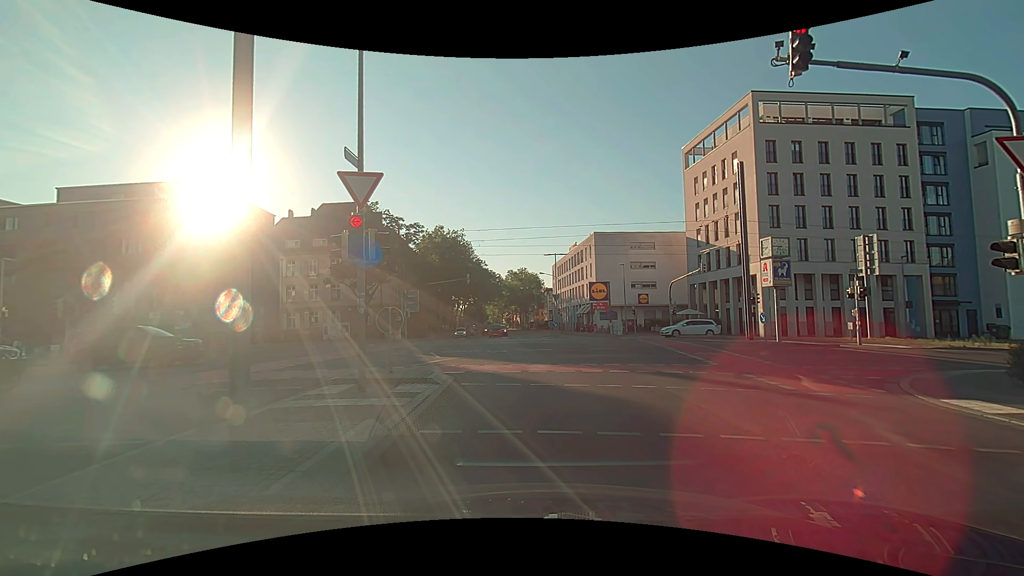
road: tertiary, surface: asphalt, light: Day
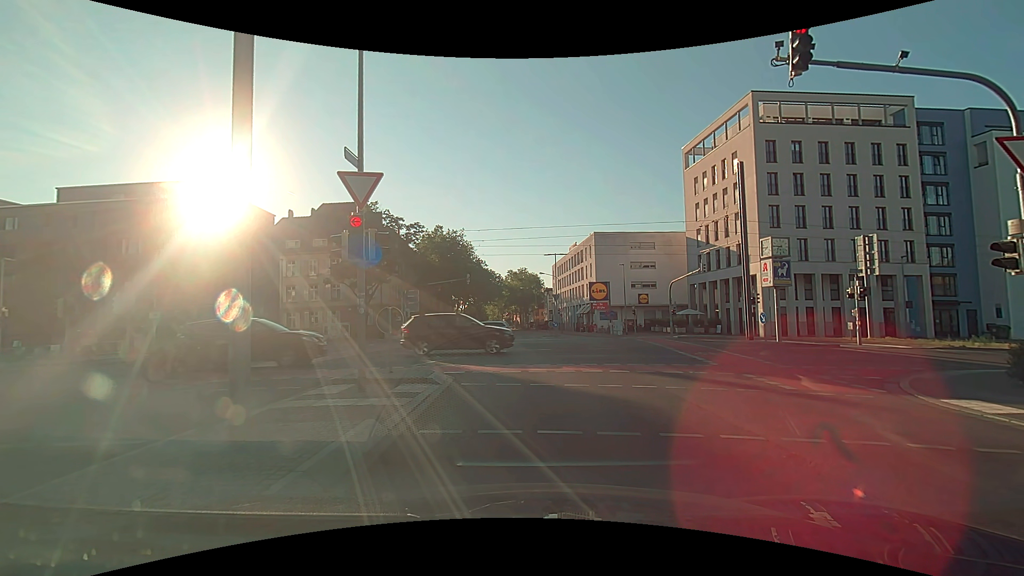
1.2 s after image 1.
(0.0, 0.0) m; 0°
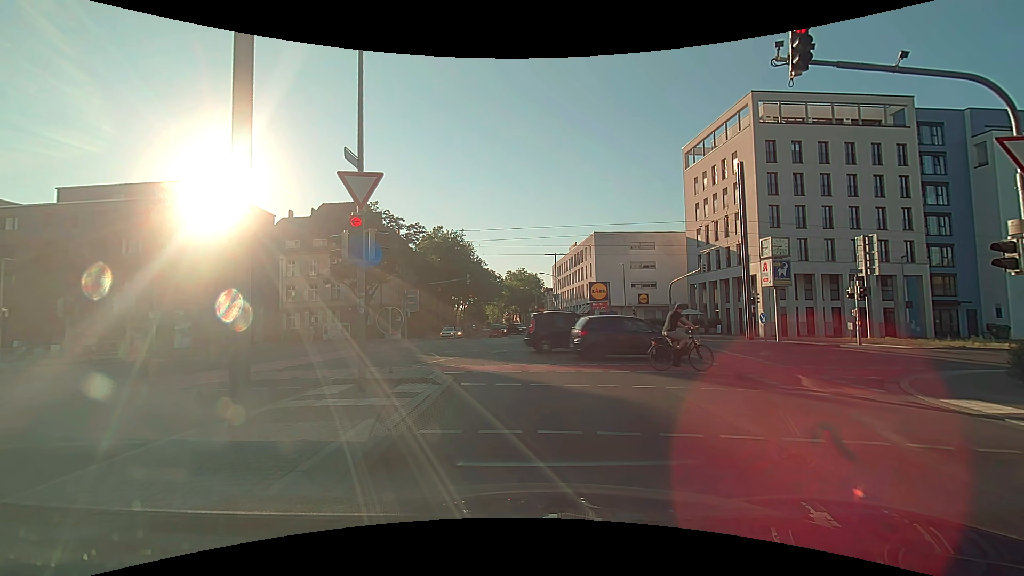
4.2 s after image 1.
(0.0, 0.0) m; 0°
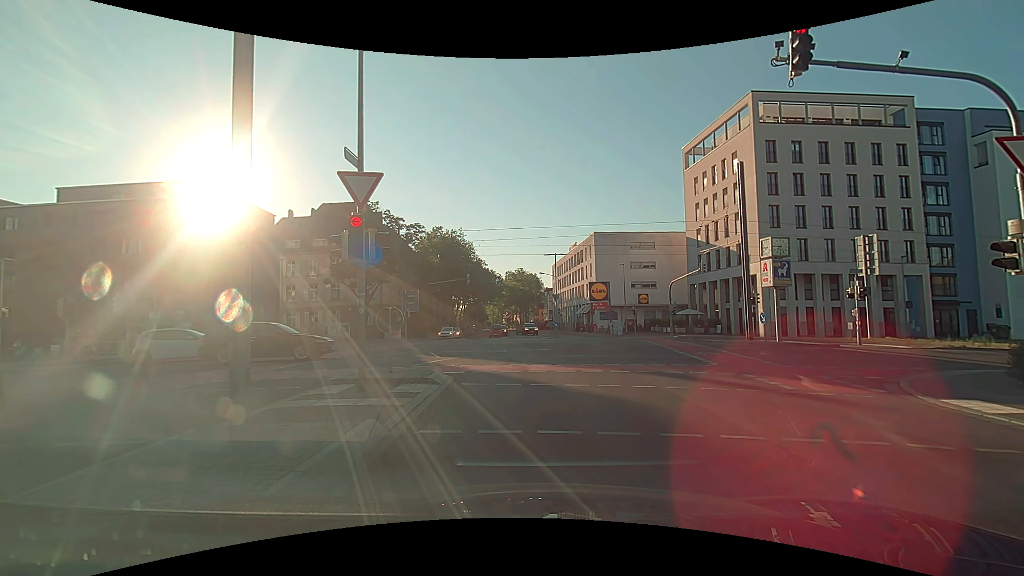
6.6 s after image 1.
(0.0, 0.0) m; 0°
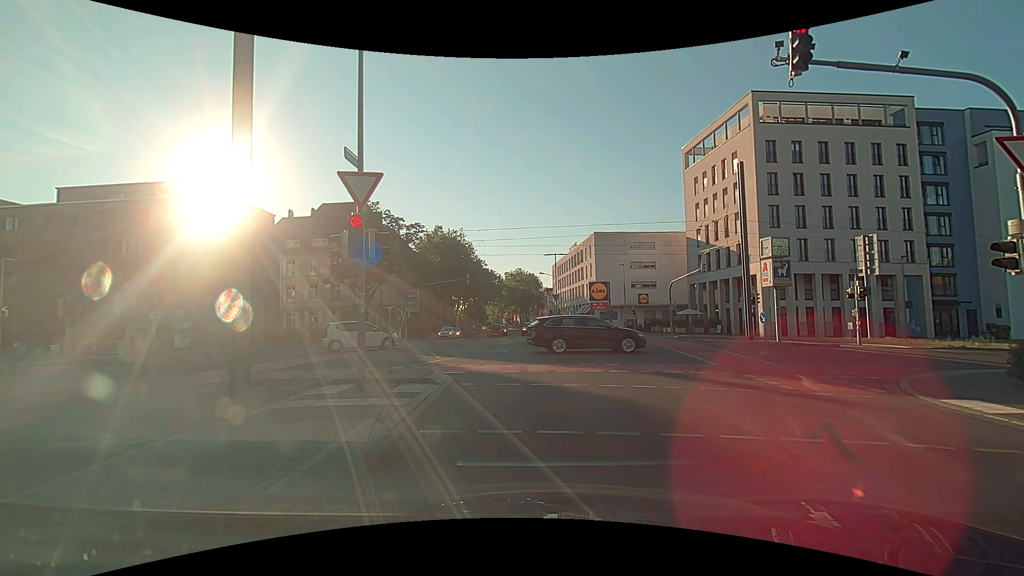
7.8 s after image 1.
(0.0, 0.0) m; 0°
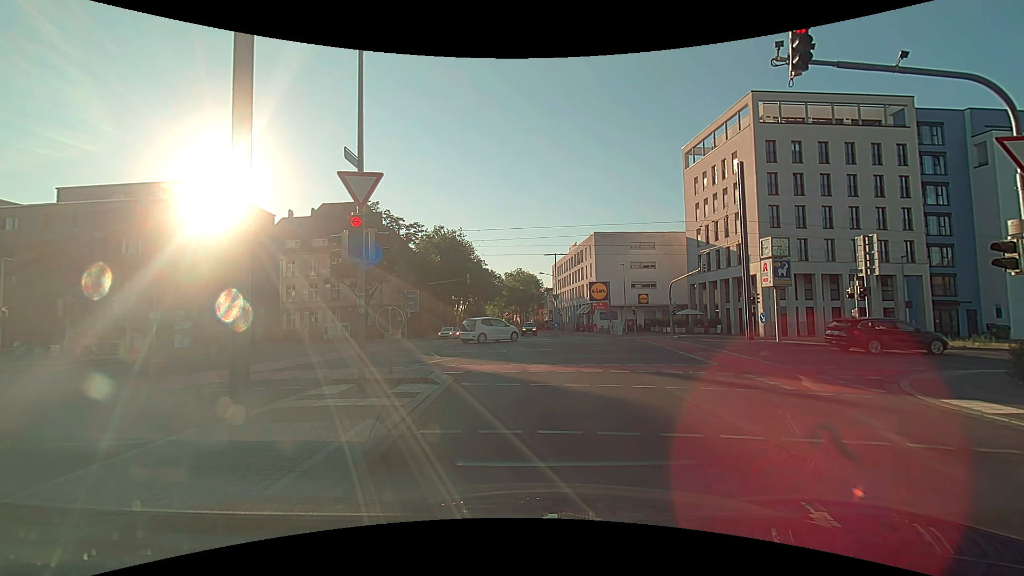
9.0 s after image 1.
(0.0, 0.0) m; 0°
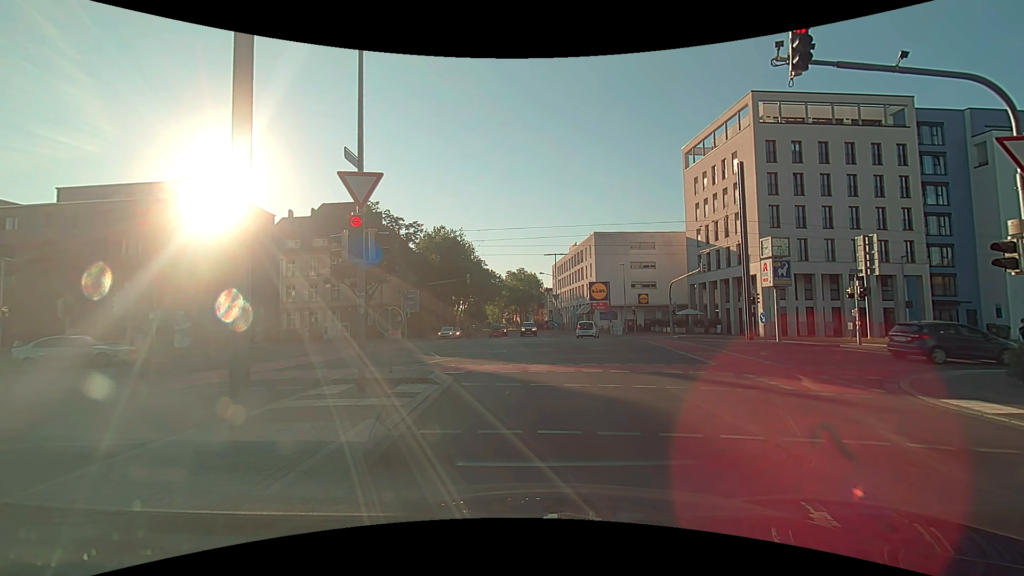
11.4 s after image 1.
(0.0, 0.0) m; 0°
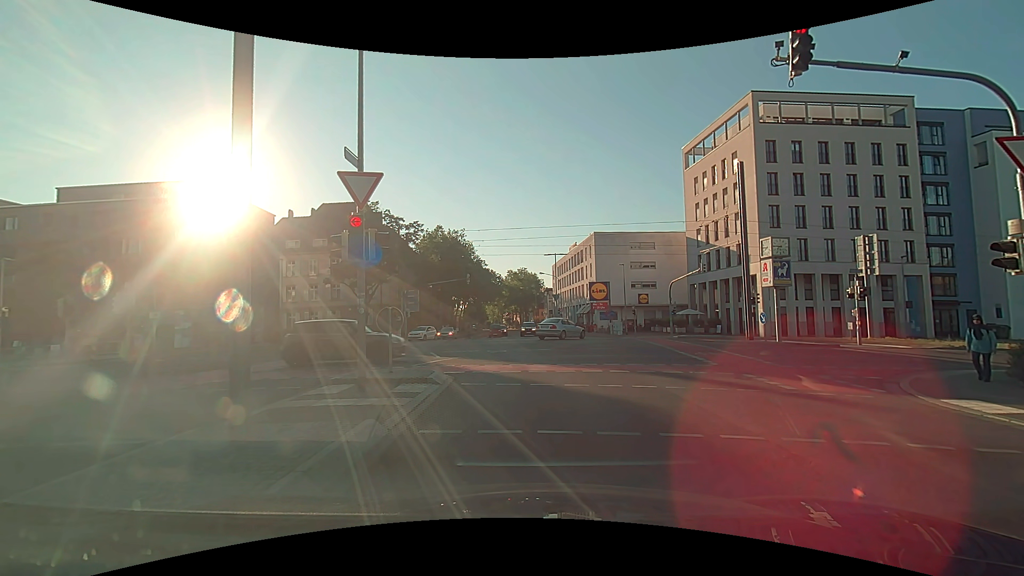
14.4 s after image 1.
(0.0, 0.0) m; 0°
(0, +10) (-1, +20) (-4, +29) (-10, +38) (-19, +42) (-29, +42) (-39, +41) (-49, +41) (-59, +40) (-69, +39) m
